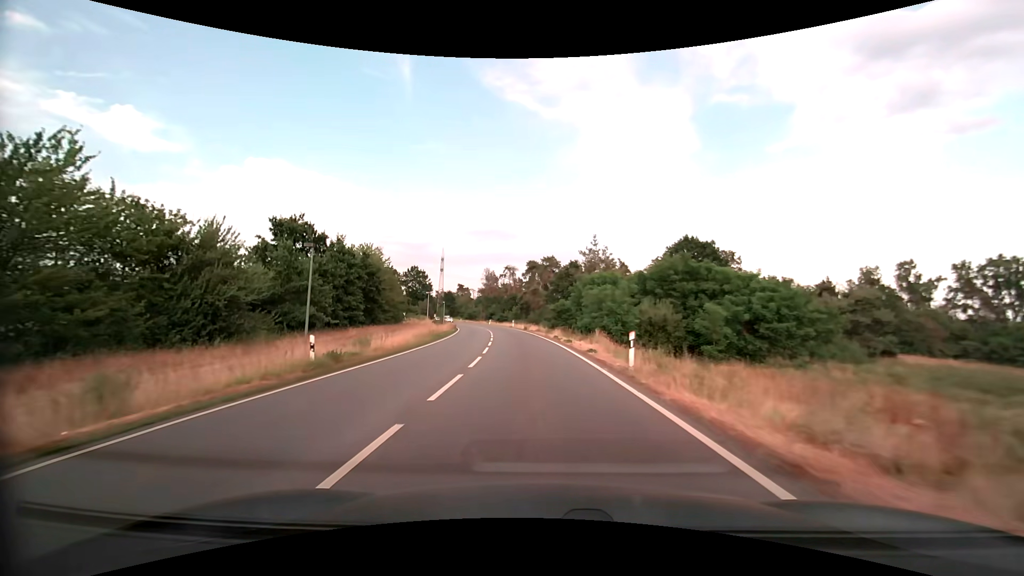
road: primary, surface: asphalt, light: Day
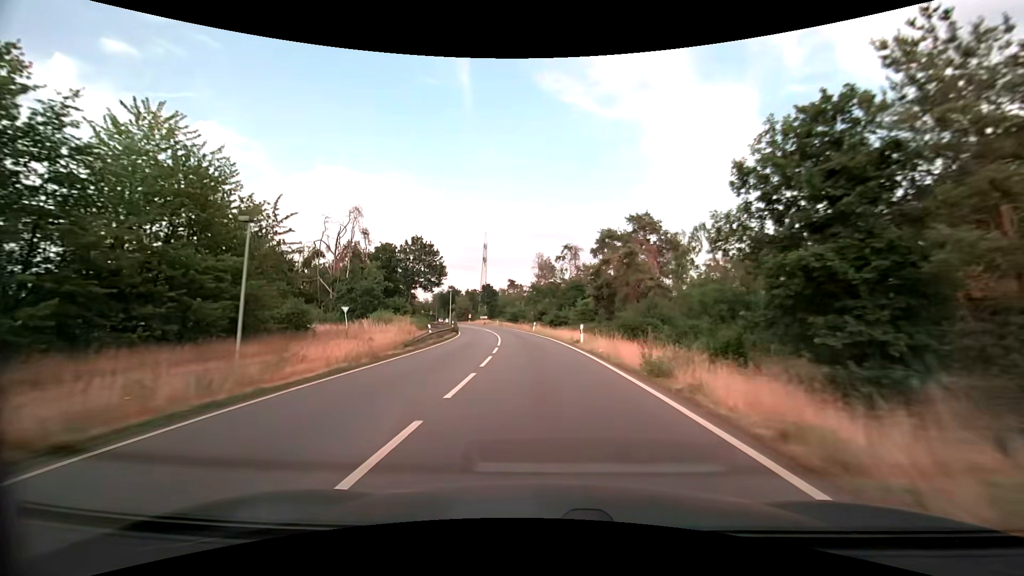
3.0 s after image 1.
(-3.0, +48.4) m; -7°
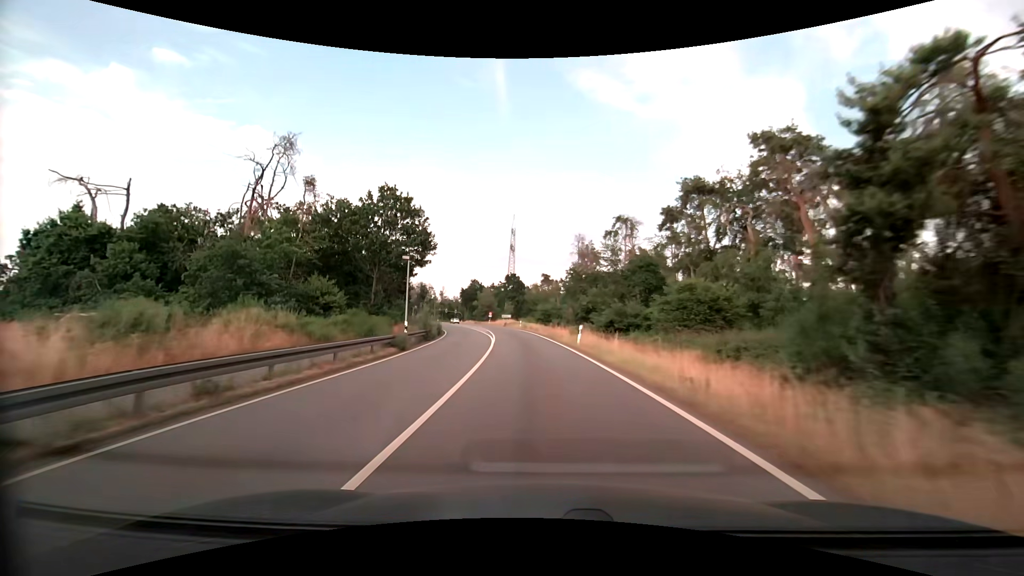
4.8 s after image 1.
(-0.9, +29.8) m; -4°
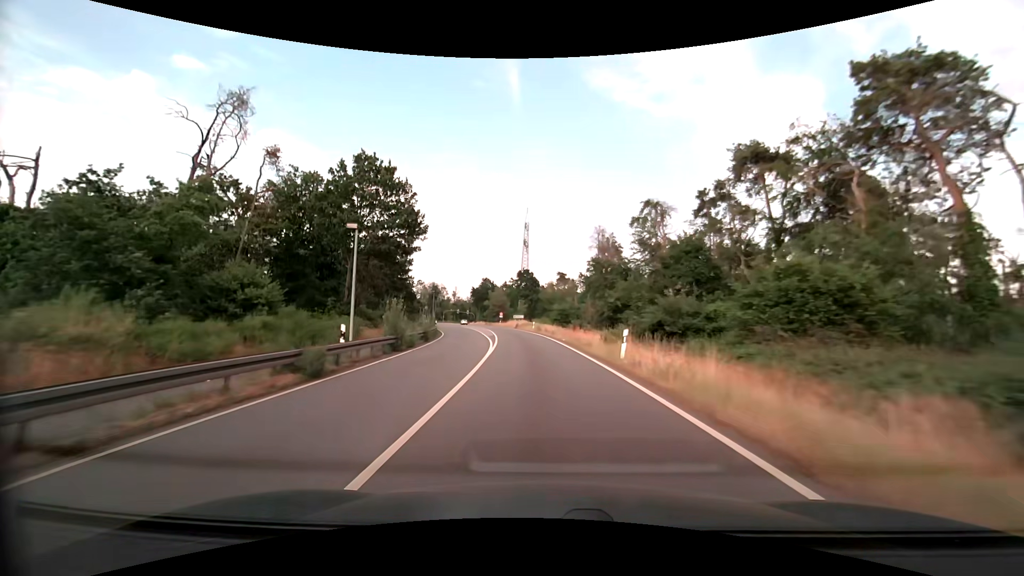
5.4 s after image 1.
(-0.2, +10.1) m; -2°
(0, +10) (0, +20) (-1, +30) (-2, +40) (-3, +50) (-4, +60) (-6, +70) (-8, +79) (-10, +89) (-12, +99) m
